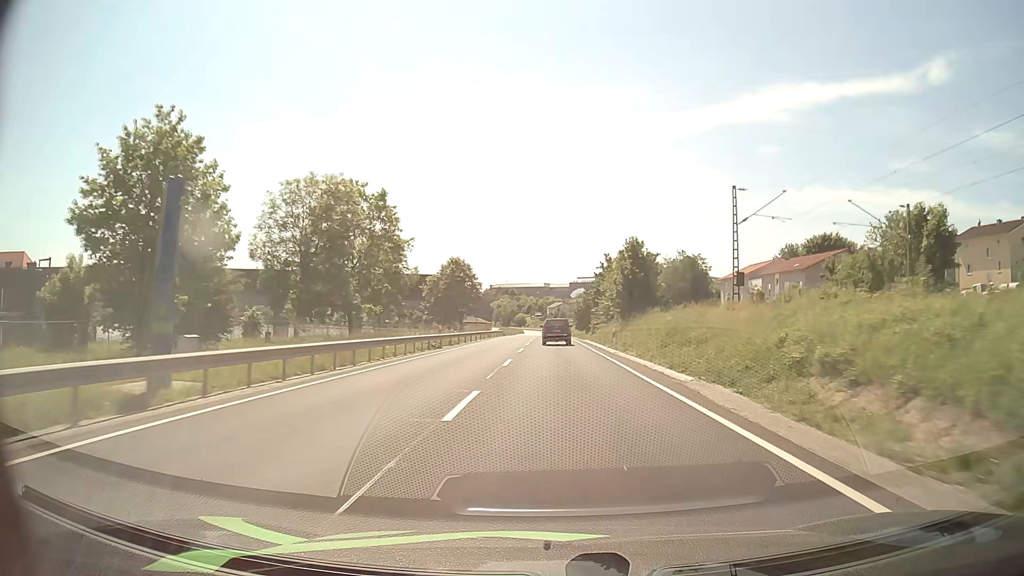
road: primary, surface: asphalt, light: Day
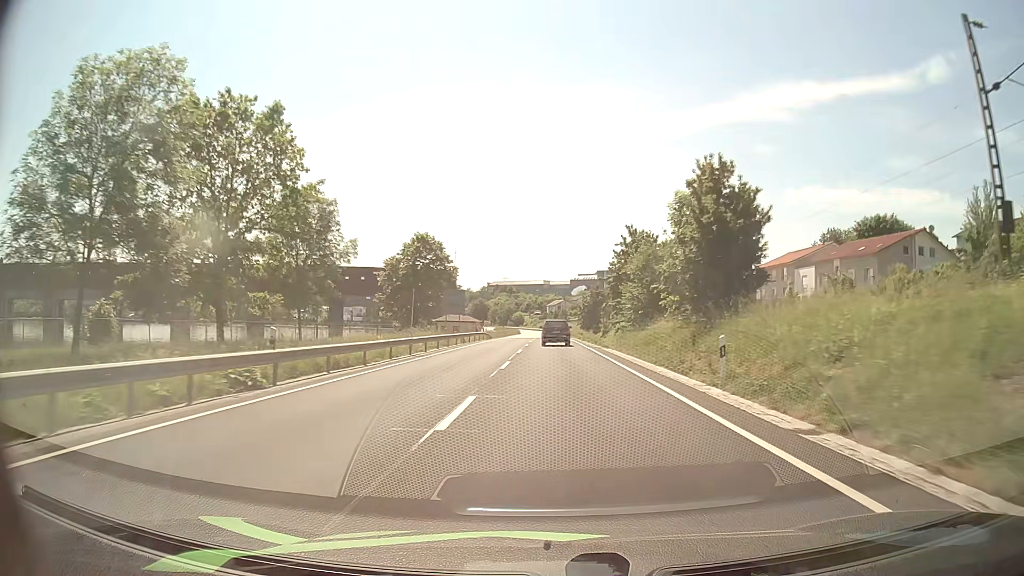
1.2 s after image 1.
(0.0, +24.7) m; 0°
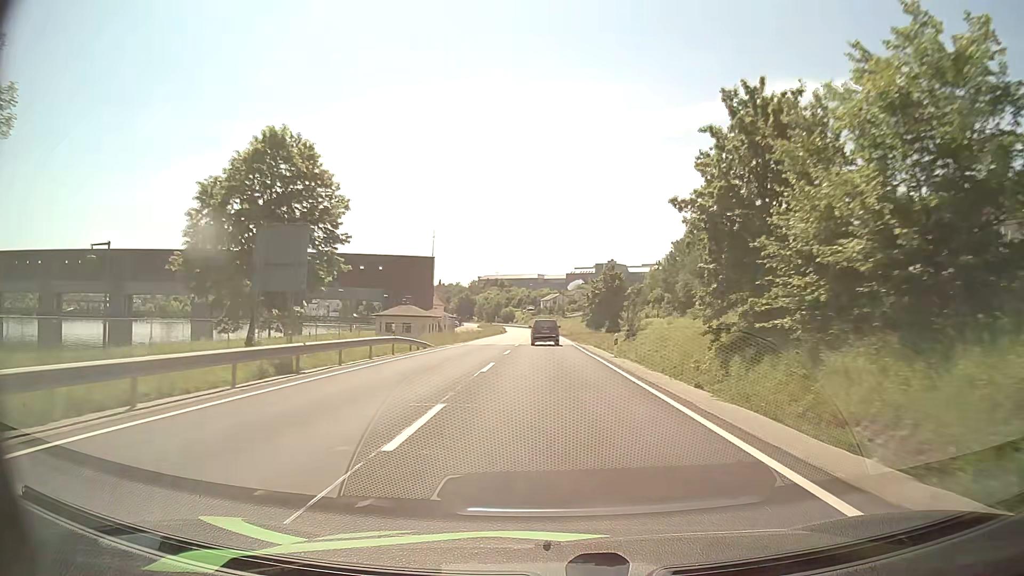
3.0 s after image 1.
(+0.1, +37.5) m; 0°
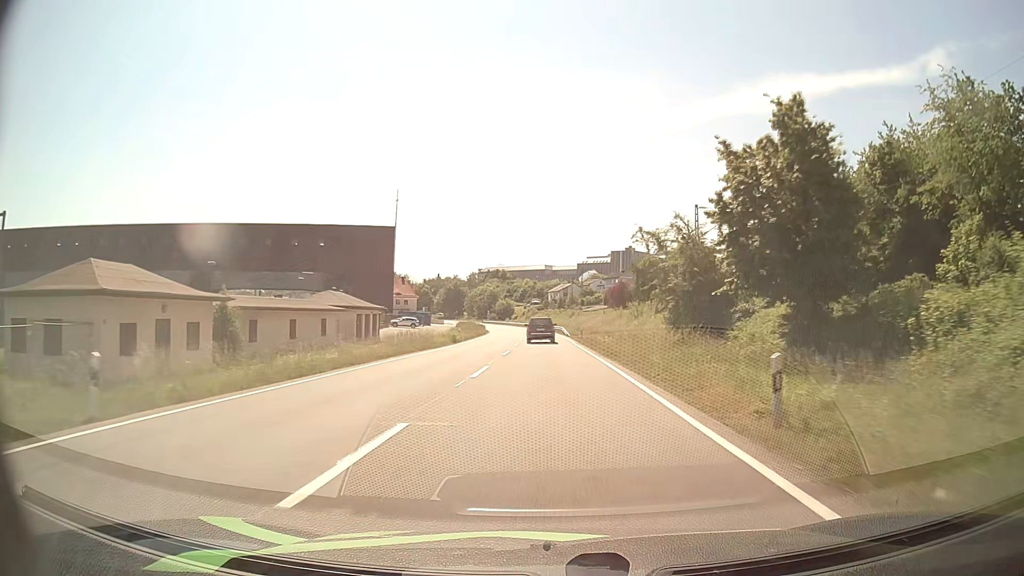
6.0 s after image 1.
(-0.3, +62.4) m; -1°
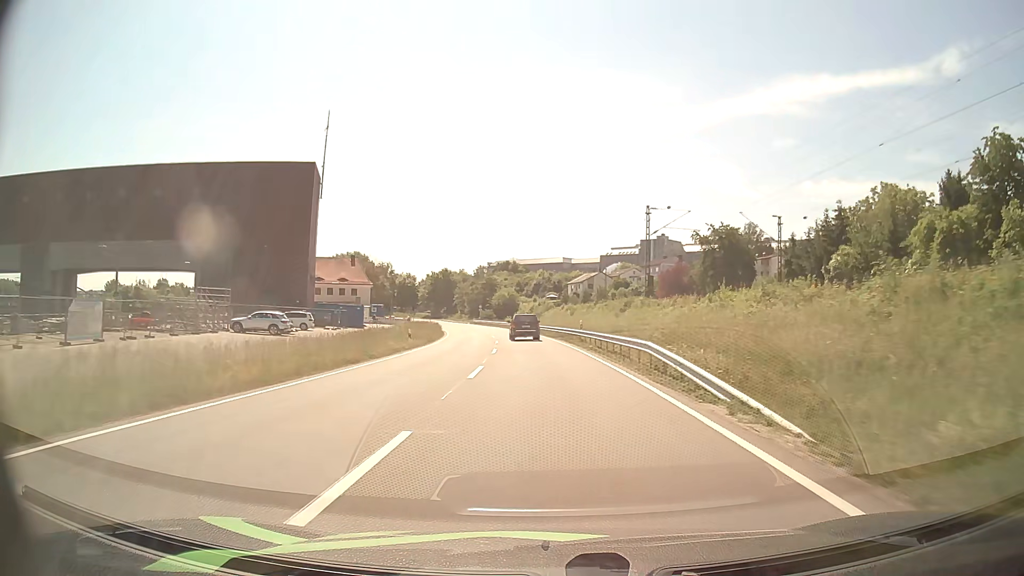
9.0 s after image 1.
(-0.6, +60.7) m; -1°
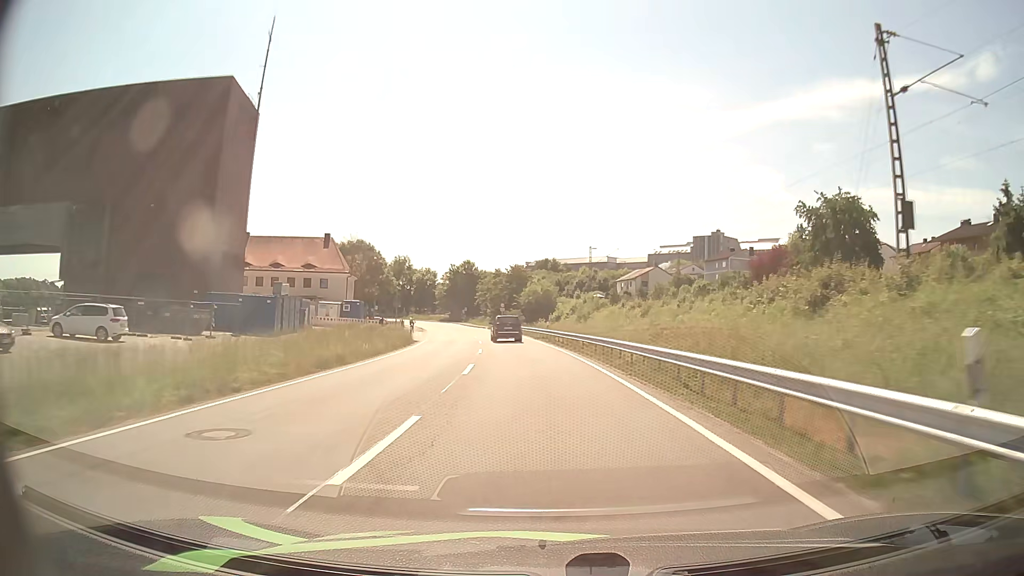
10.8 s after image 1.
(-0.8, +34.5) m; -3°
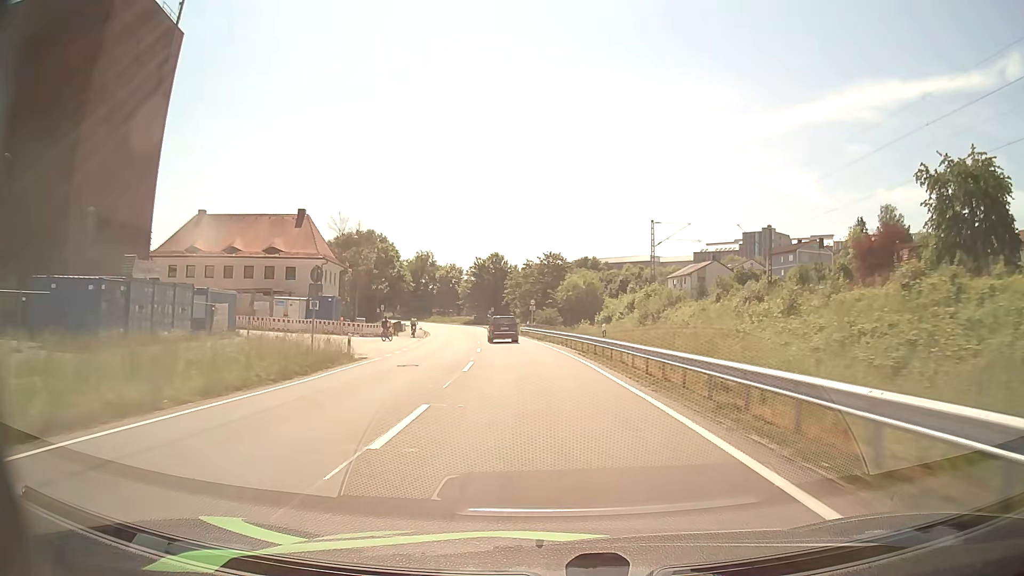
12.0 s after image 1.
(-0.6, +22.5) m; -3°
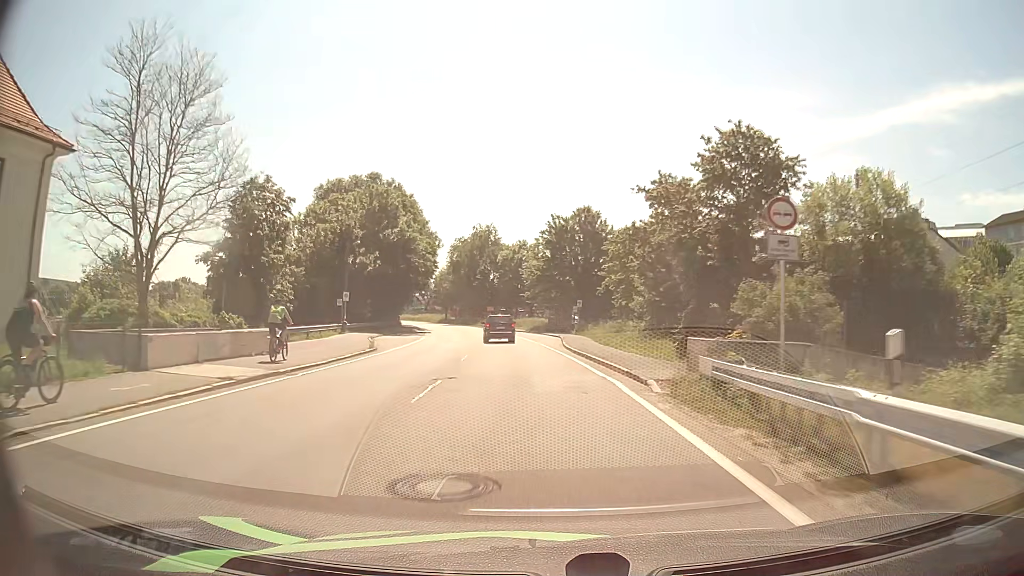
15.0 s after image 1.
(-3.9, +56.1) m; -8°
(0, +10) (-1, +20) (-1, +30) (-2, +40) (-3, +50) (-4, +60) (-6, +70) (-8, +79) (-10, +89) (-13, +99) m
